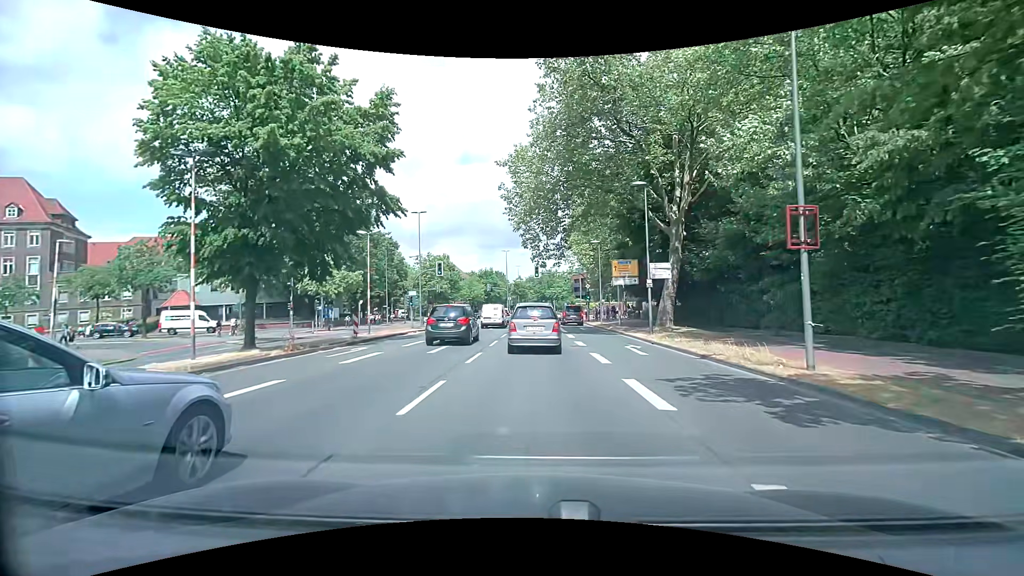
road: primary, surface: asphalt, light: Day
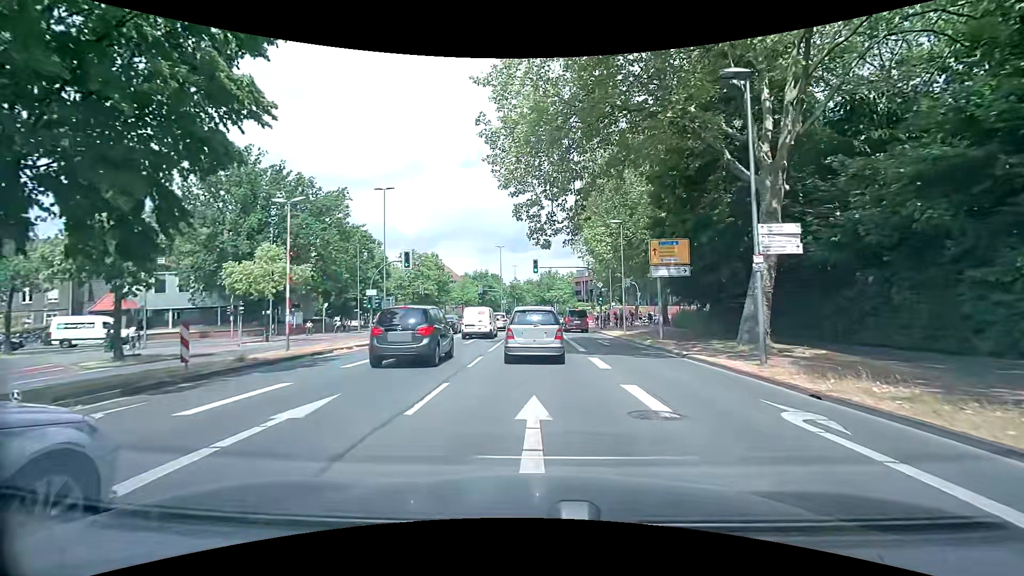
(+0.1, +12.2) m; +1°
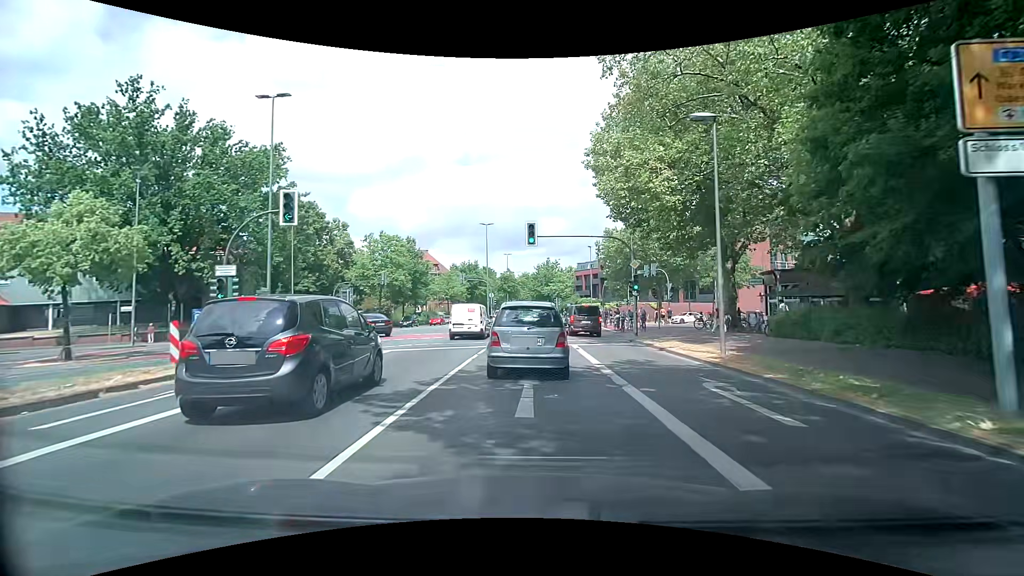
(0.0, +17.4) m; 0°
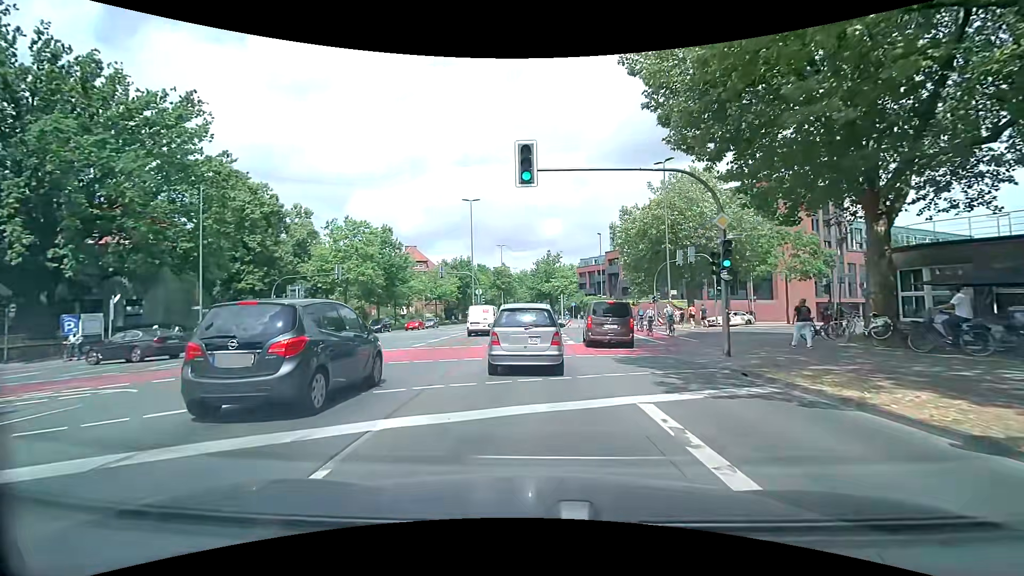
(+0.2, +13.9) m; 0°
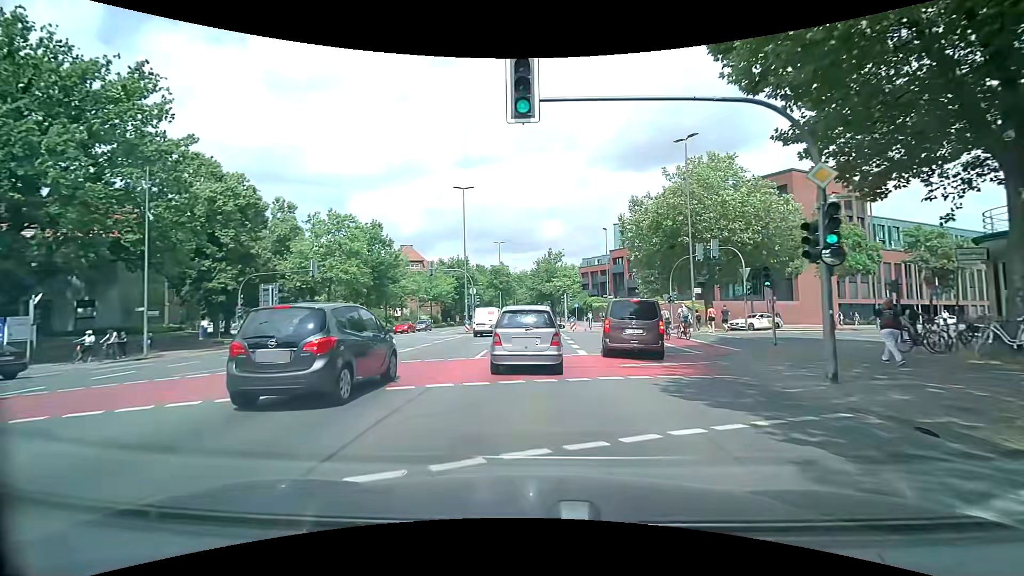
(+0.1, +5.3) m; +1°
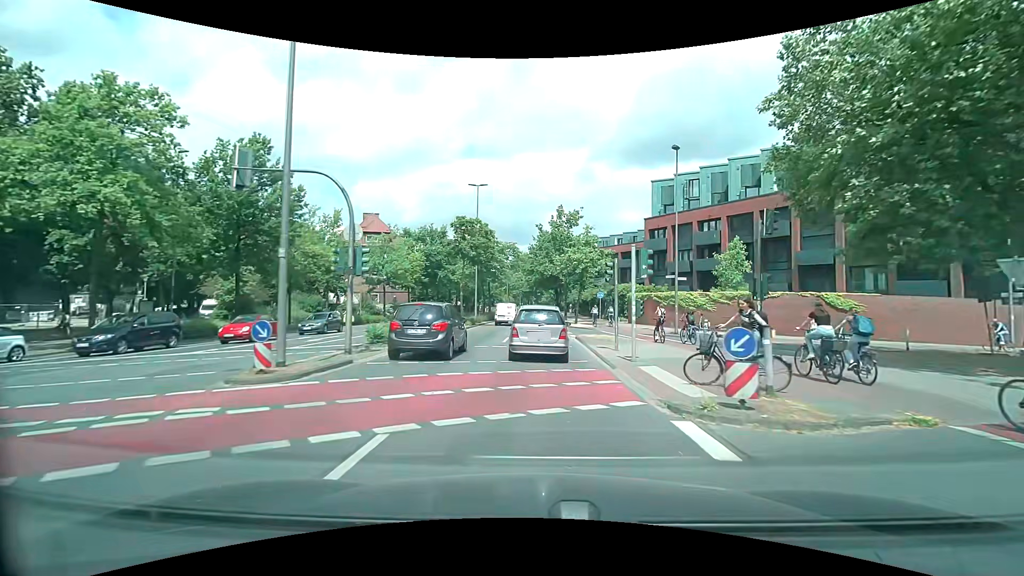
(0.0, +30.6) m; +1°
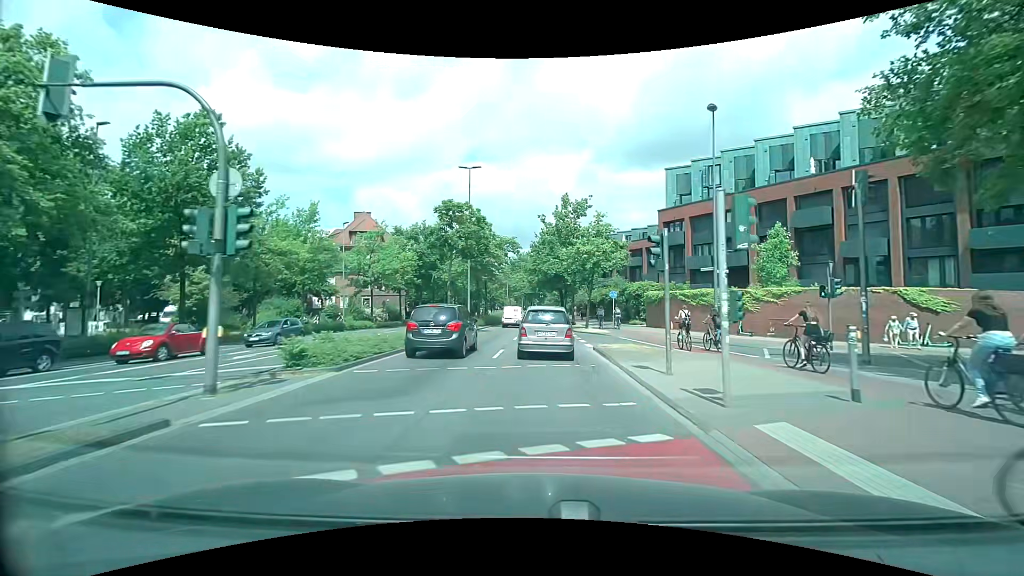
(0.0, +6.5) m; -1°
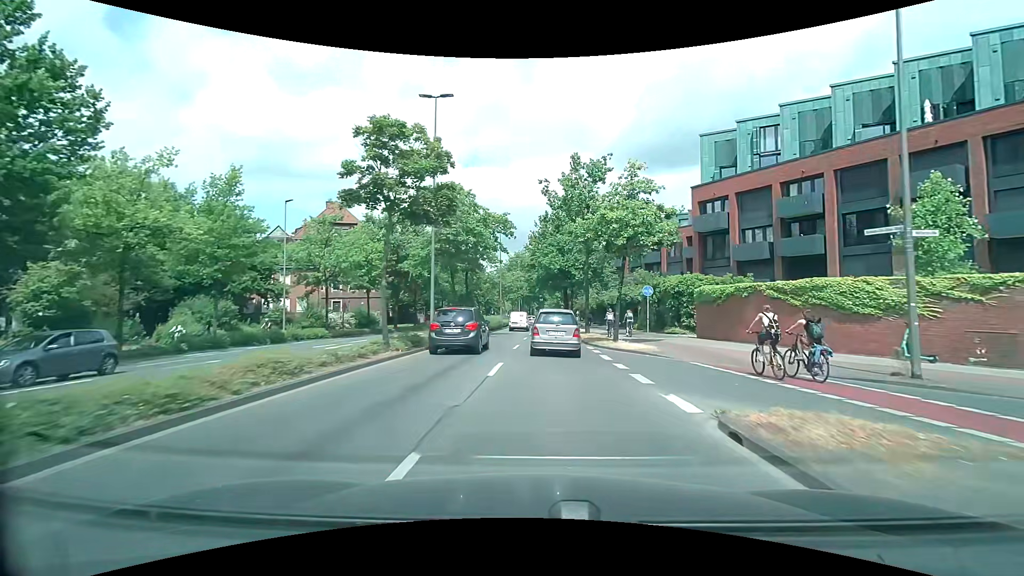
(+0.1, +13.3) m; +1°
